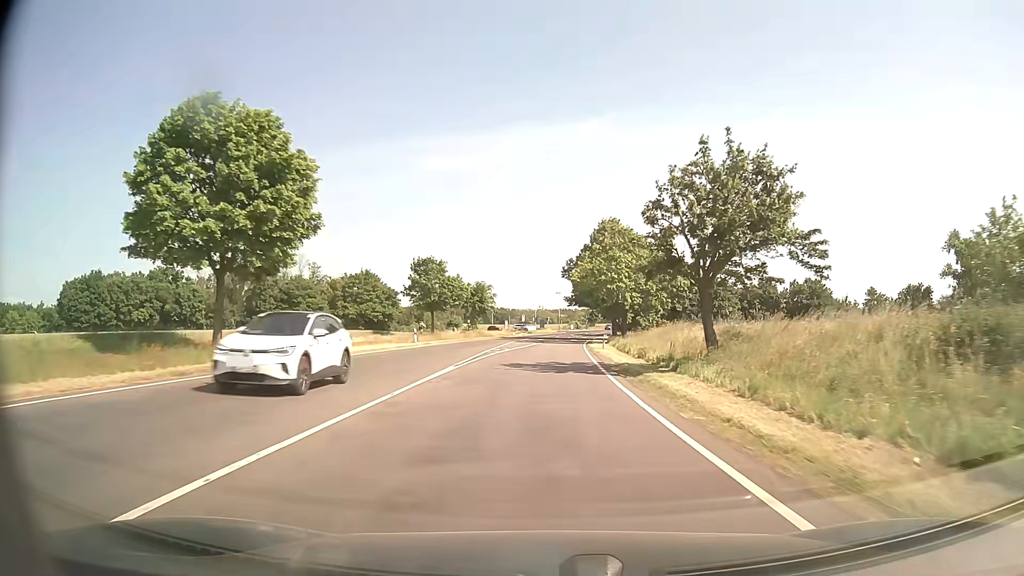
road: secondary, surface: asphalt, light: Day
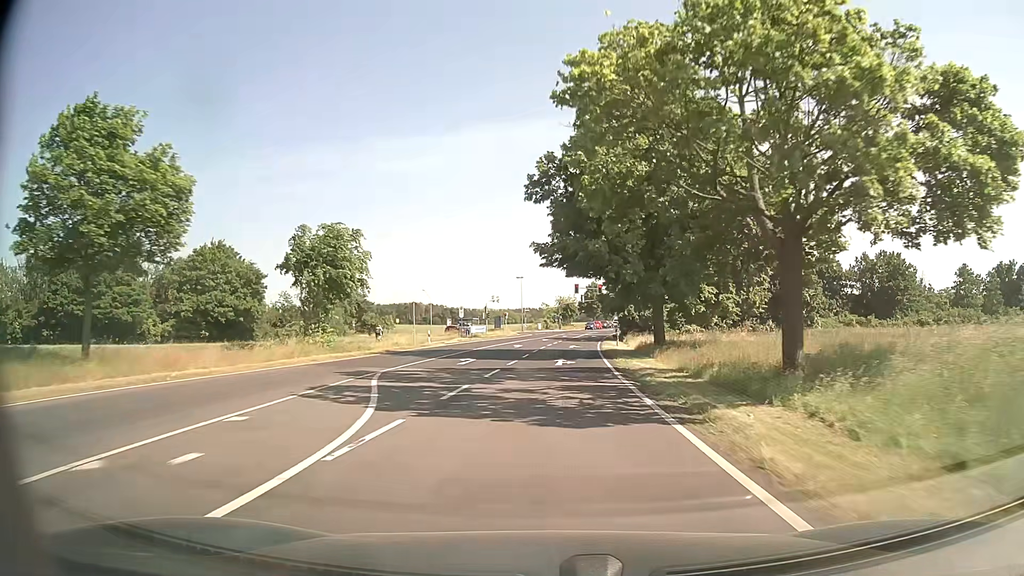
(+1.0, +49.5) m; +3°
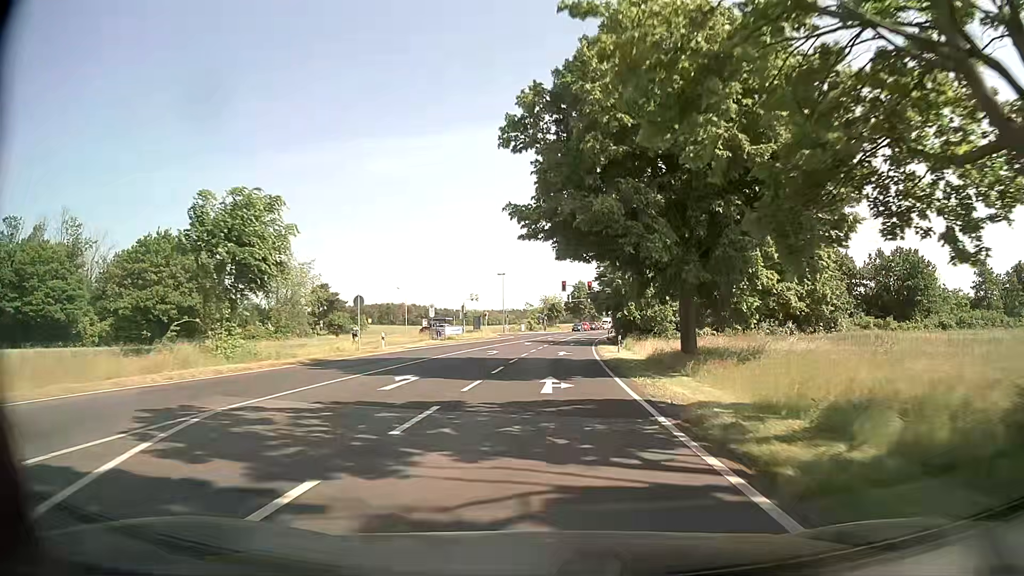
(+0.1, +9.8) m; +1°
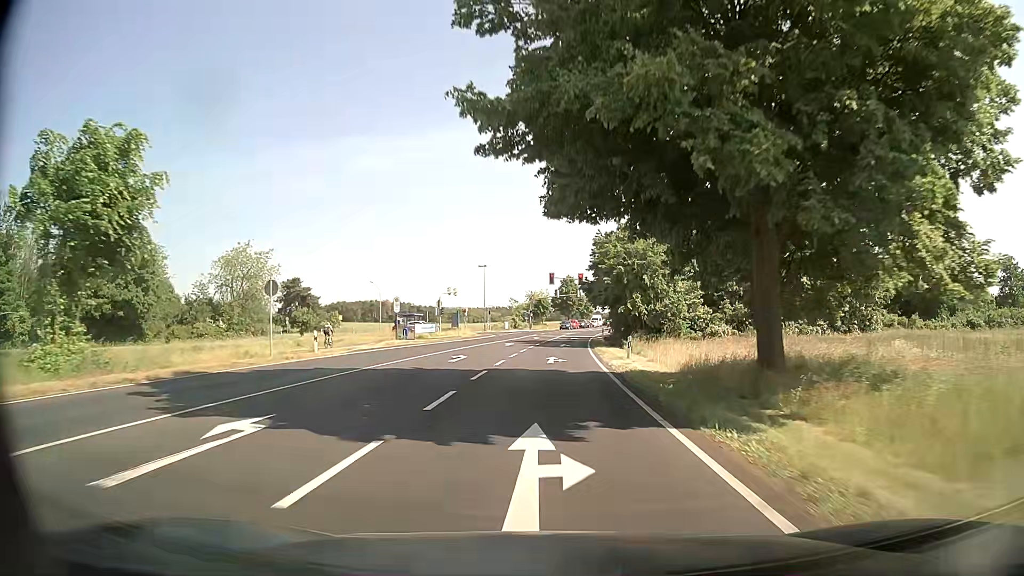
(+0.1, +9.7) m; +2°
